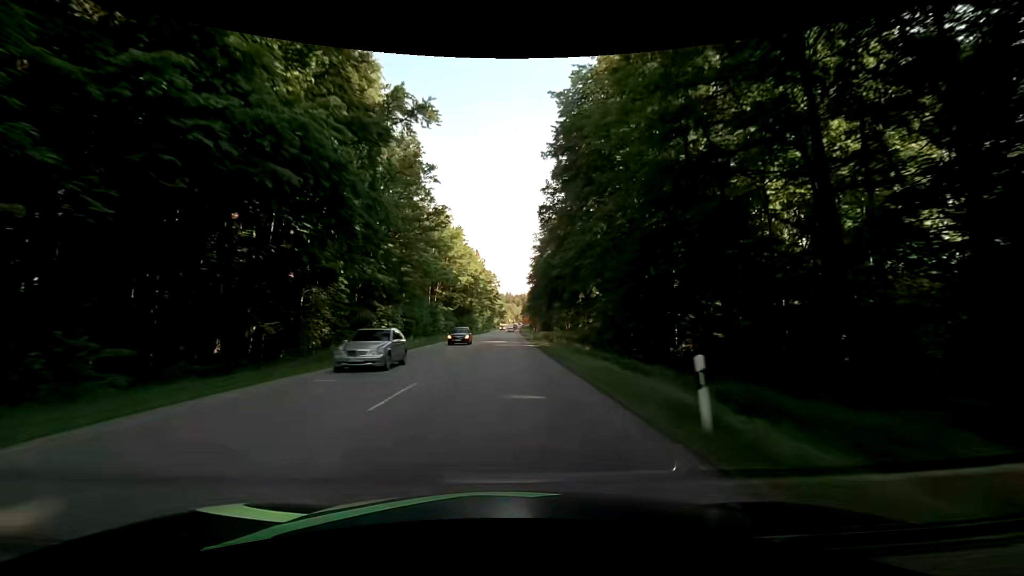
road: secondary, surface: asphalt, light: Day
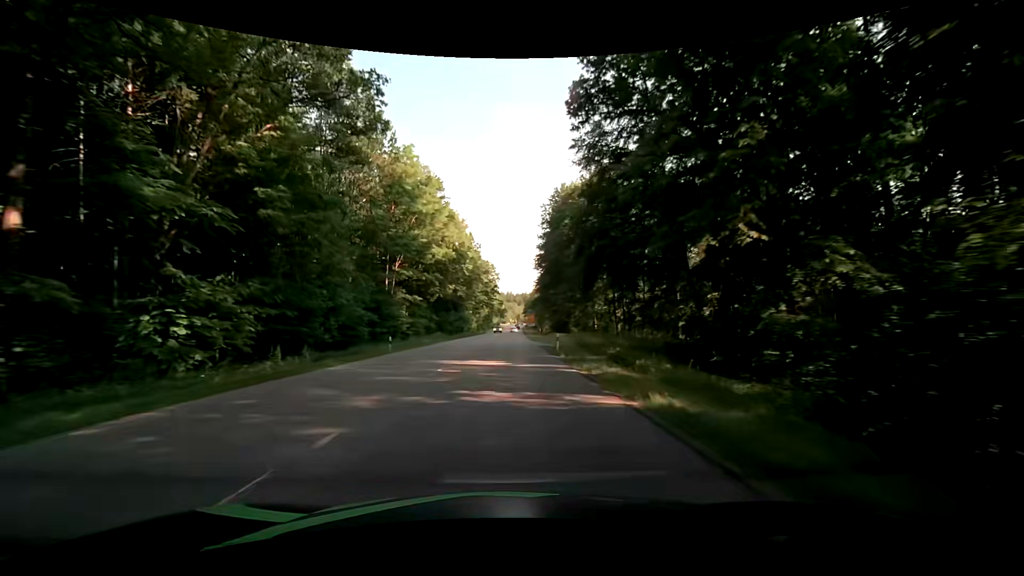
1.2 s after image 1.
(+0.1, +30.2) m; 0°
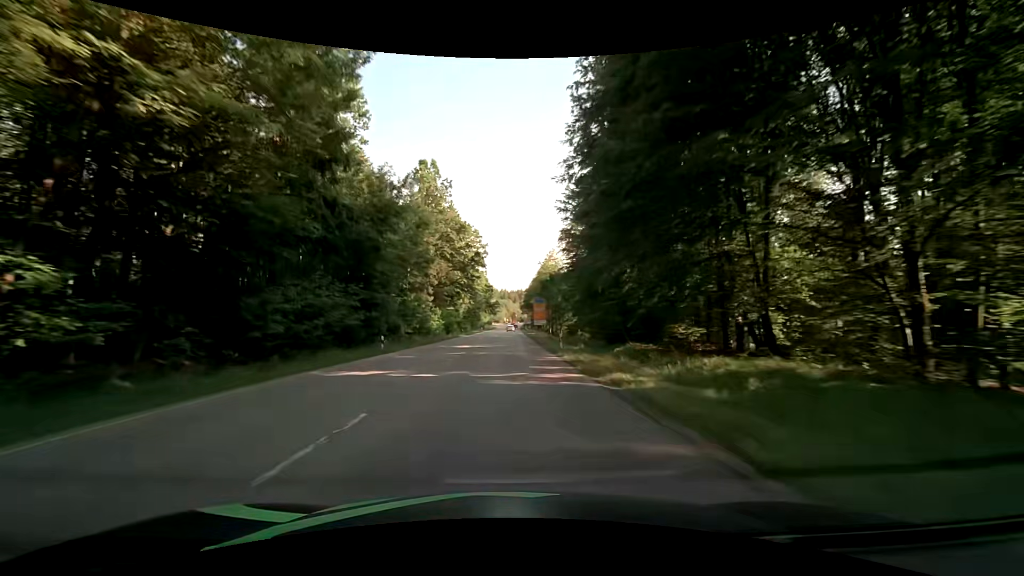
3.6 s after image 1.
(+0.4, +58.1) m; +1°
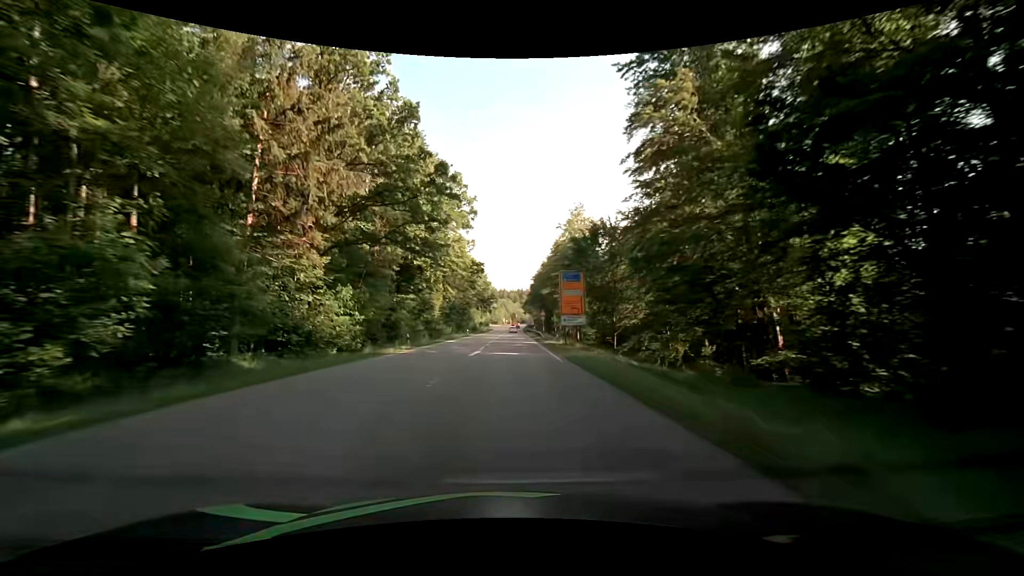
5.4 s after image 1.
(0.0, +40.8) m; 0°
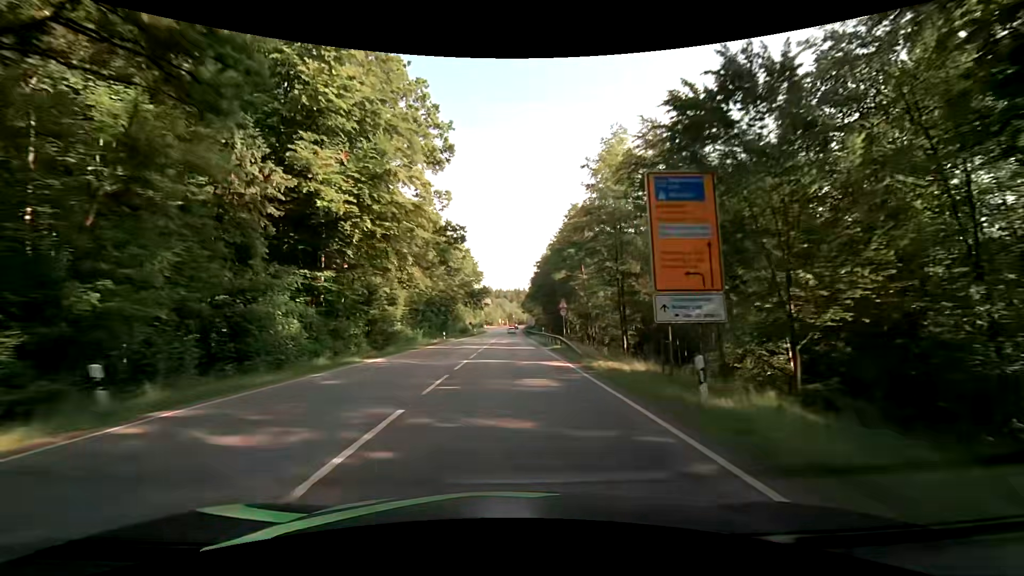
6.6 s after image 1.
(+0.2, +25.8) m; 0°
(0, +10) (0, +20) (0, +30) (0, +40) (+1, +50) (+1, +60) (+1, +70) (+1, +80) (+1, +90) (+1, +100) m
